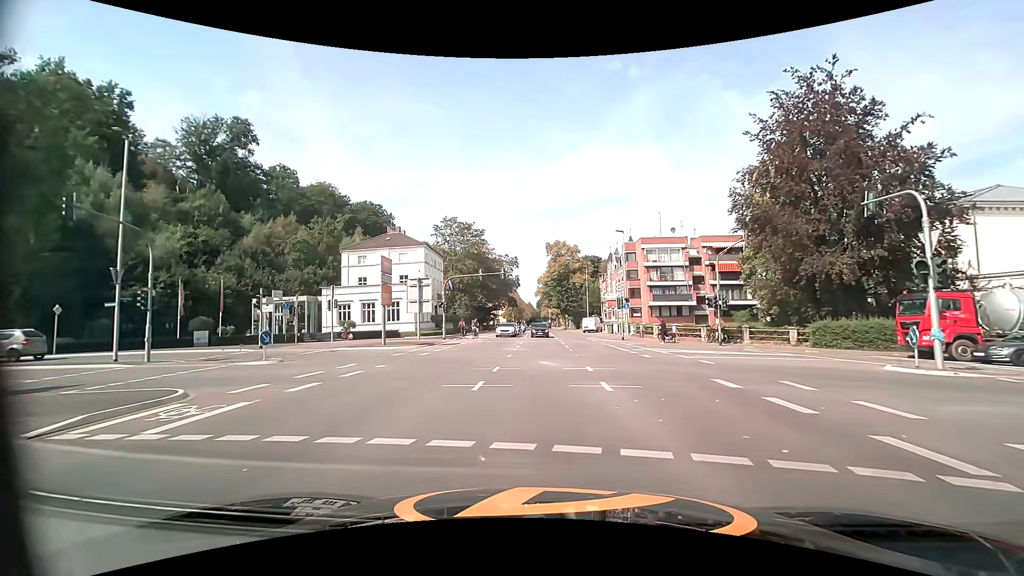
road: tertiary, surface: asphalt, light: Day
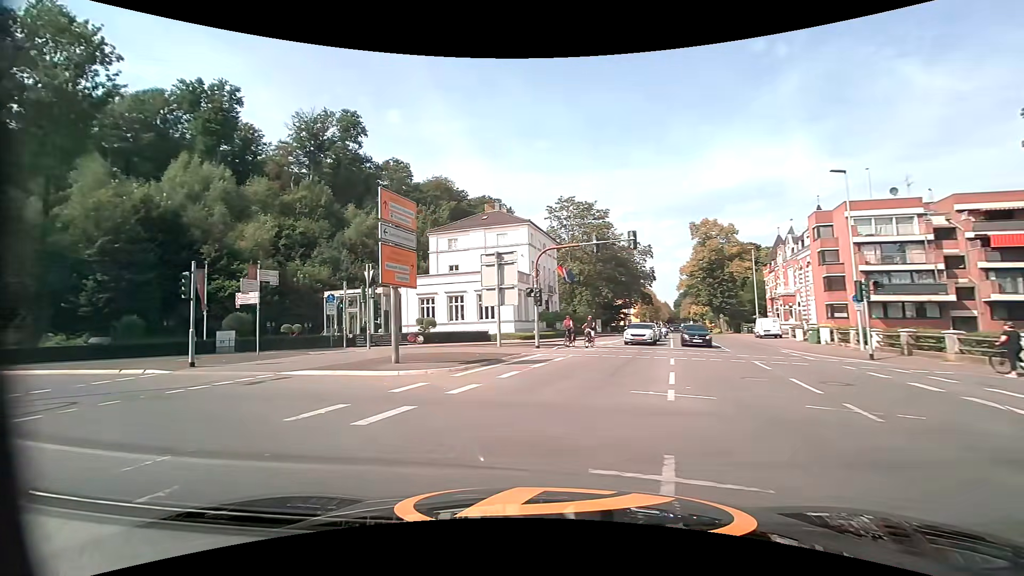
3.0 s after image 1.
(-0.8, +16.3) m; -15°
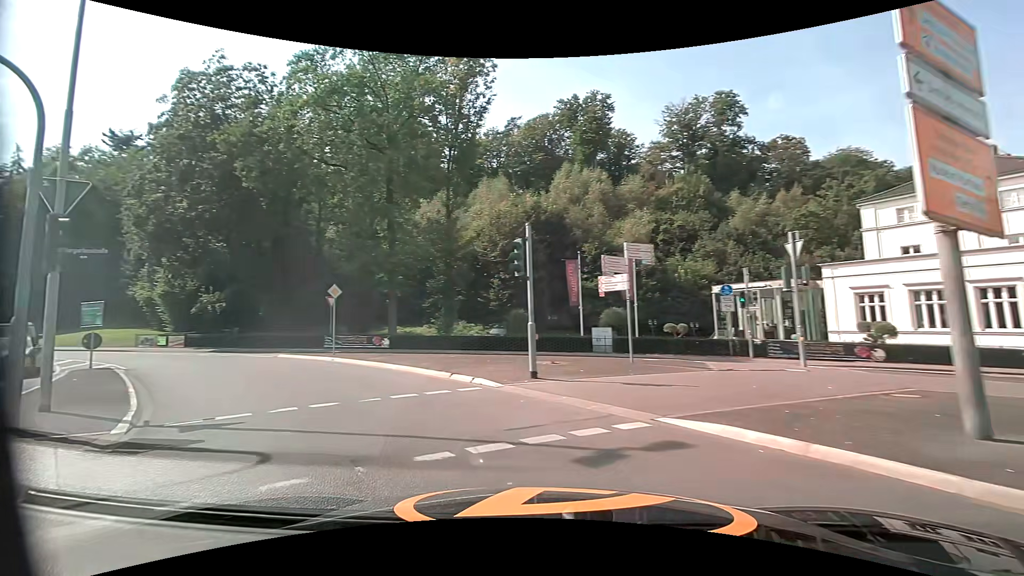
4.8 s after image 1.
(-3.1, +8.5) m; -42°
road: secondary
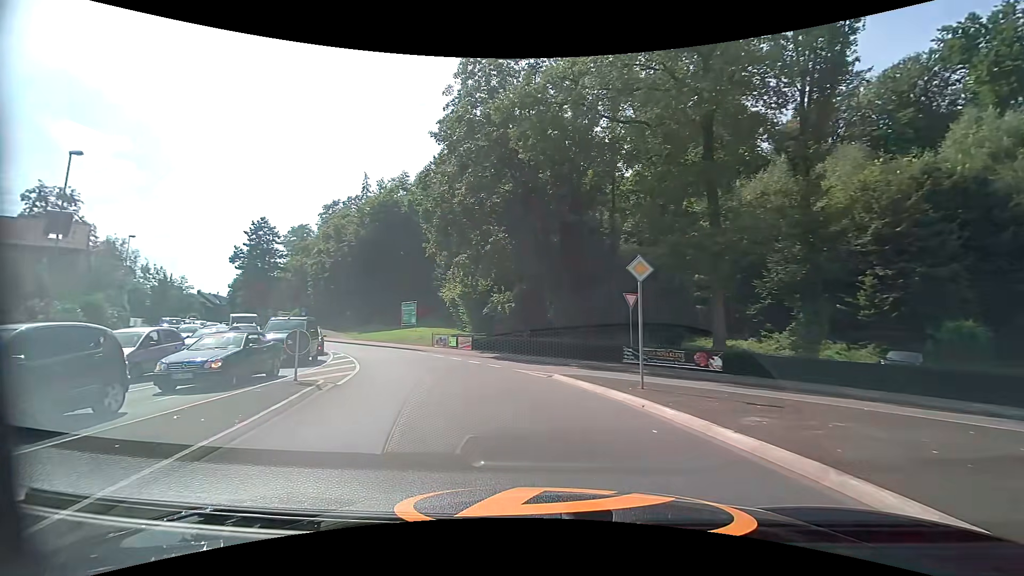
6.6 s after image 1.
(-3.4, +10.1) m; -33°
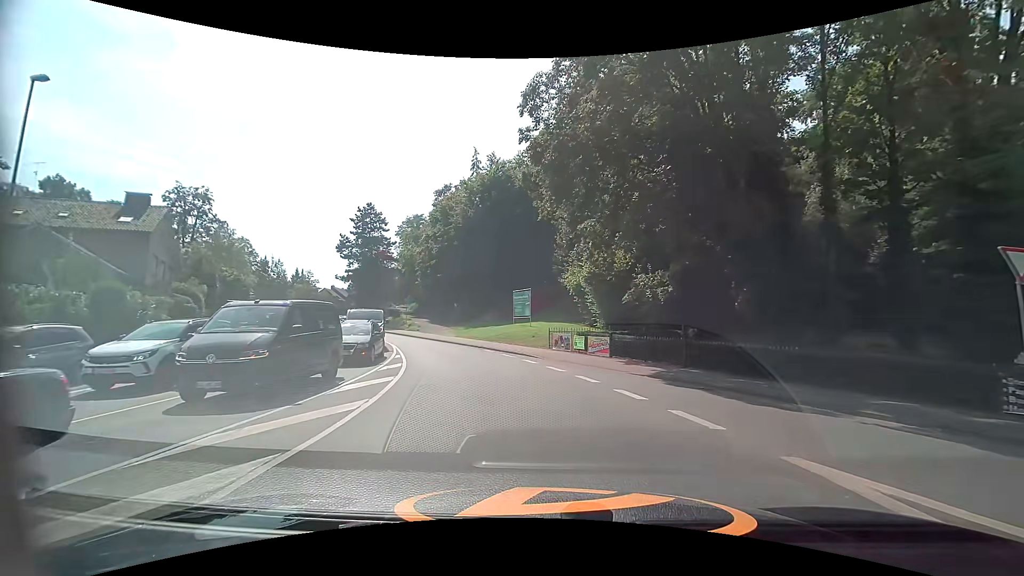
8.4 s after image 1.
(-1.9, +12.1) m; -14°
(-1, +10) (-3, +20) (-6, +29) (-11, +38) (-16, +47) (-20, +56) (-25, +64) (-30, +73) (-35, +82) (-39, +91) m
